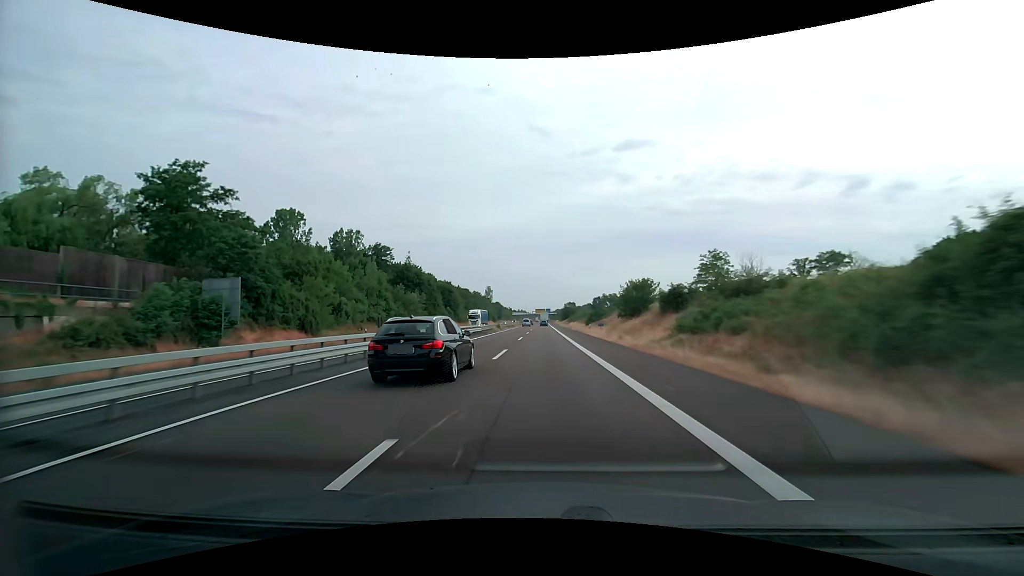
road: trunk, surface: asphalt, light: Day
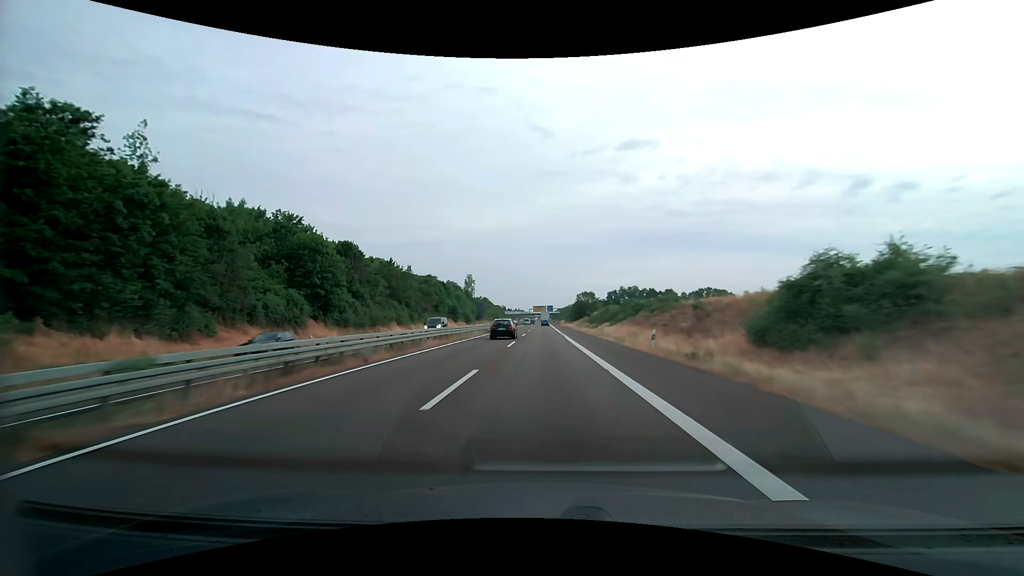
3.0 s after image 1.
(+0.1, +82.1) m; 0°
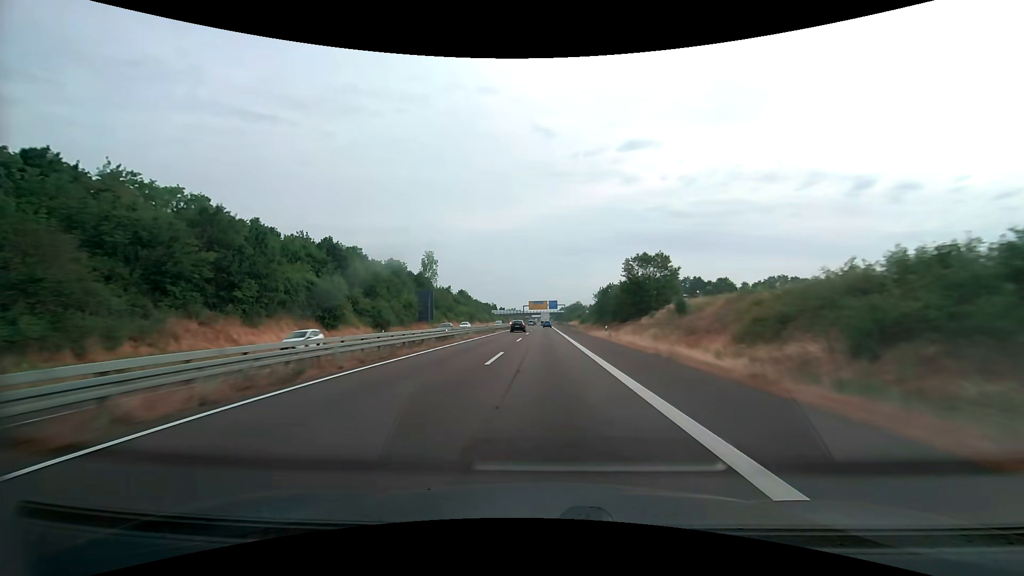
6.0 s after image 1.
(-0.1, +82.1) m; 0°
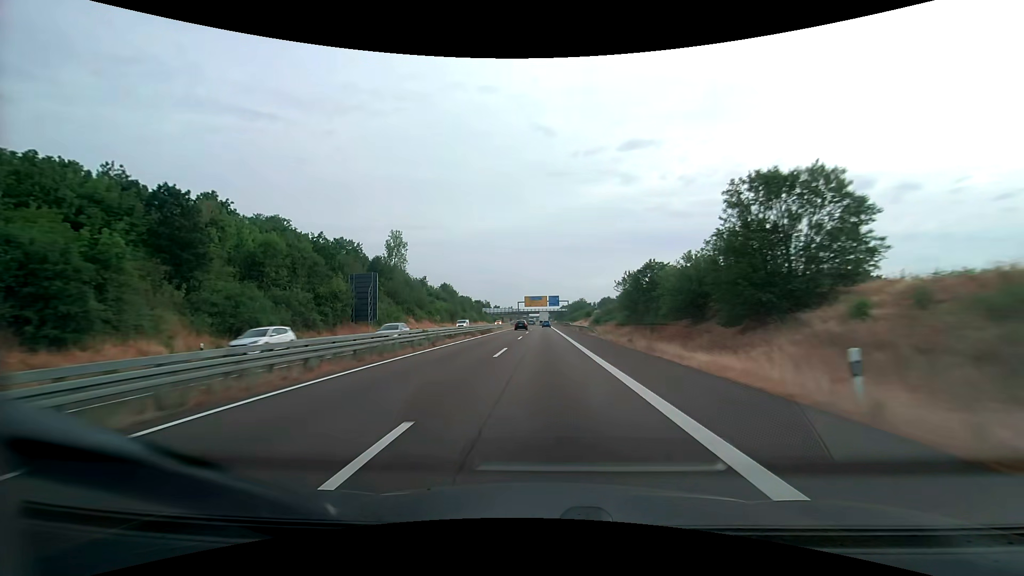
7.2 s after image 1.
(0.0, +32.9) m; 0°
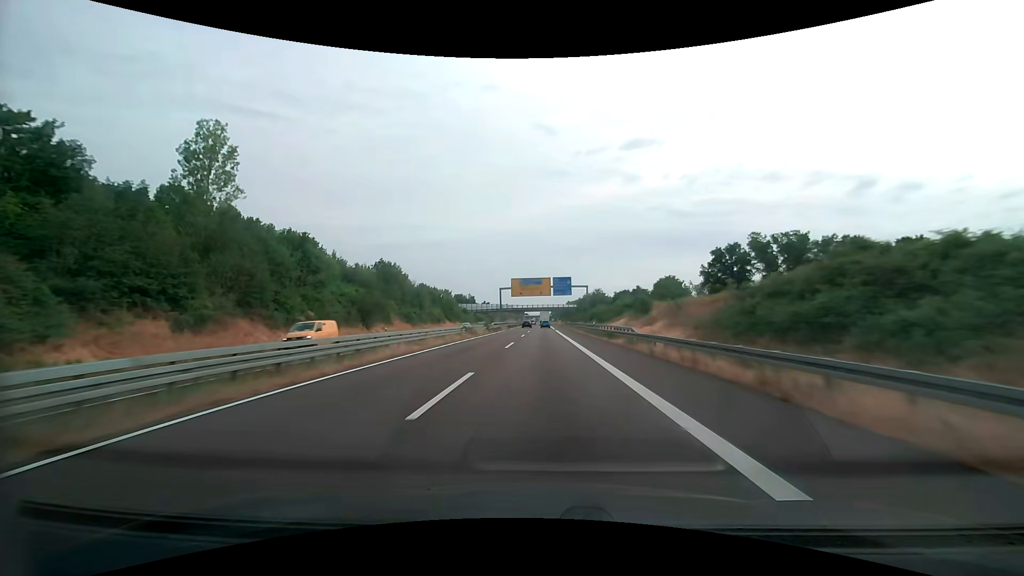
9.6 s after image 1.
(+0.1, +65.8) m; 0°
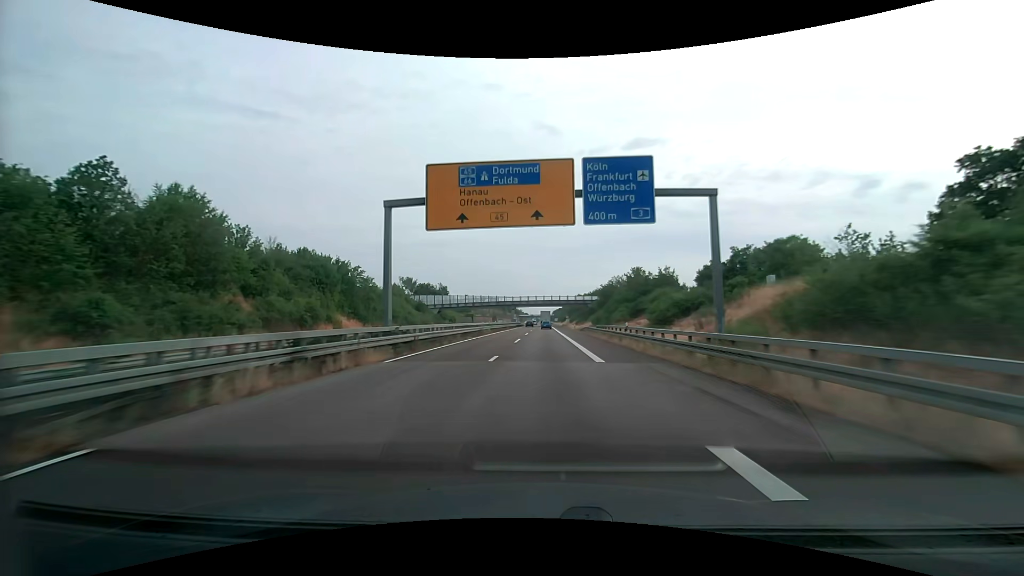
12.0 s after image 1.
(-0.1, +65.9) m; 0°
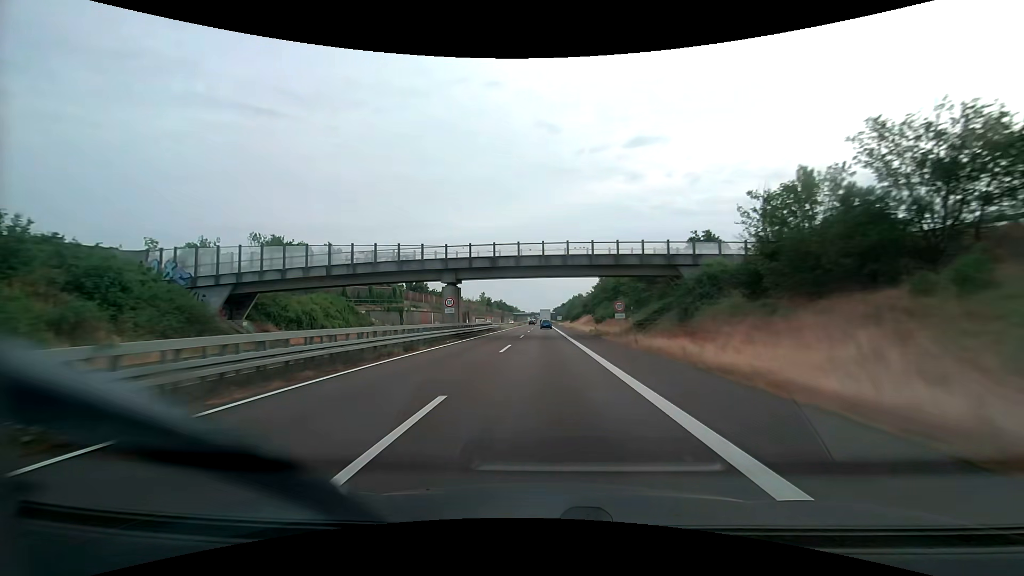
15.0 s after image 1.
(-0.1, +82.3) m; 0°
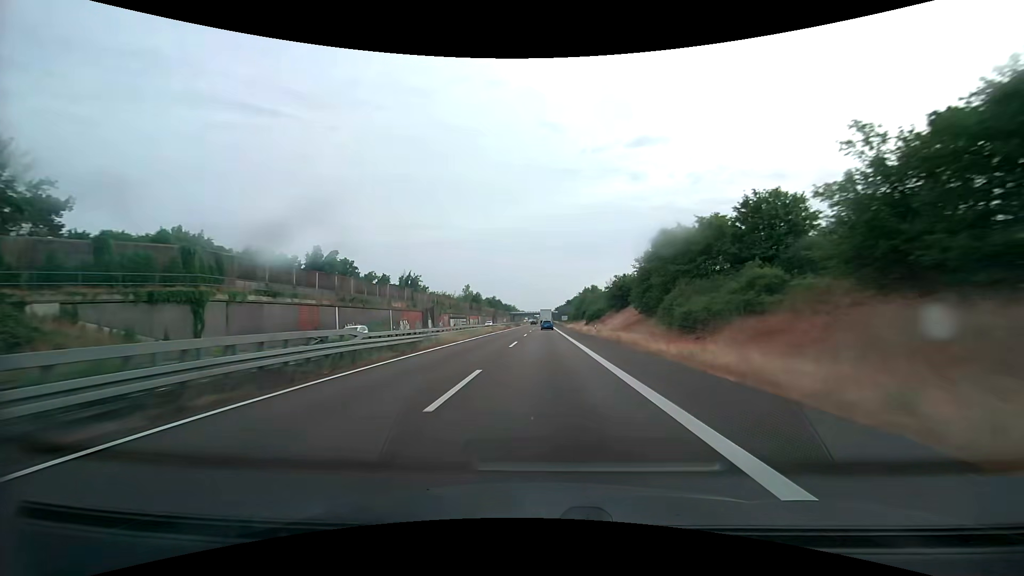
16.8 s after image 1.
(0.0, +49.4) m; 0°
(0, +10) (0, +20) (0, +30) (0, +40) (0, +50) (0, +60) (0, +70) (0, +80) (0, +90) (0, +100) m
